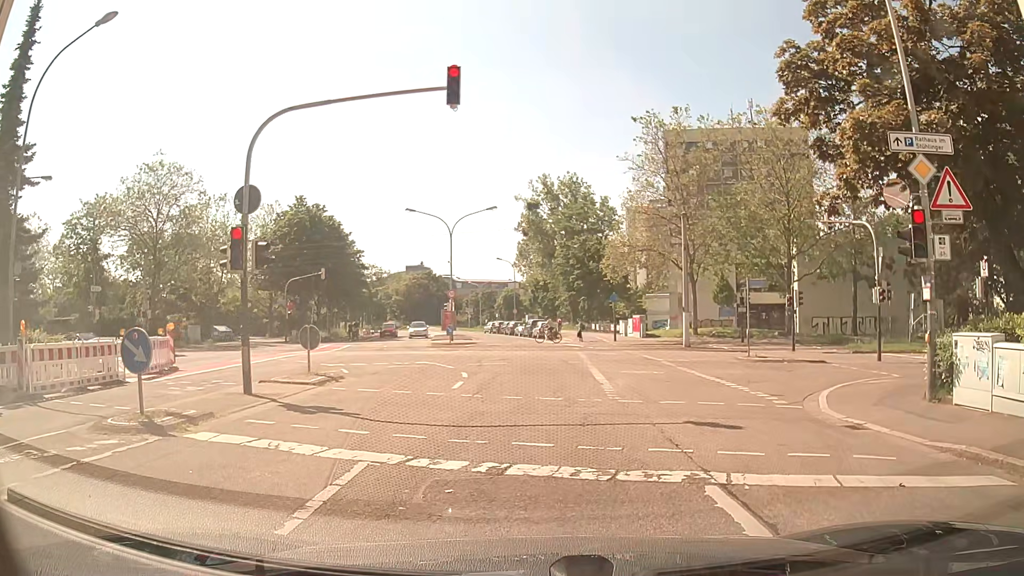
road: residential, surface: asphalt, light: Day
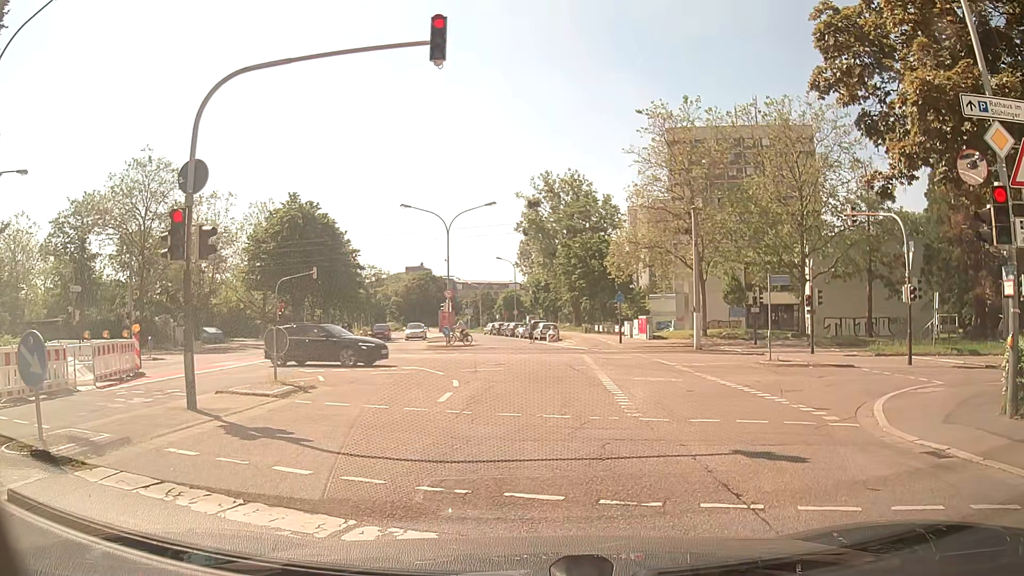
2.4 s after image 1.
(0.0, +2.2) m; -1°
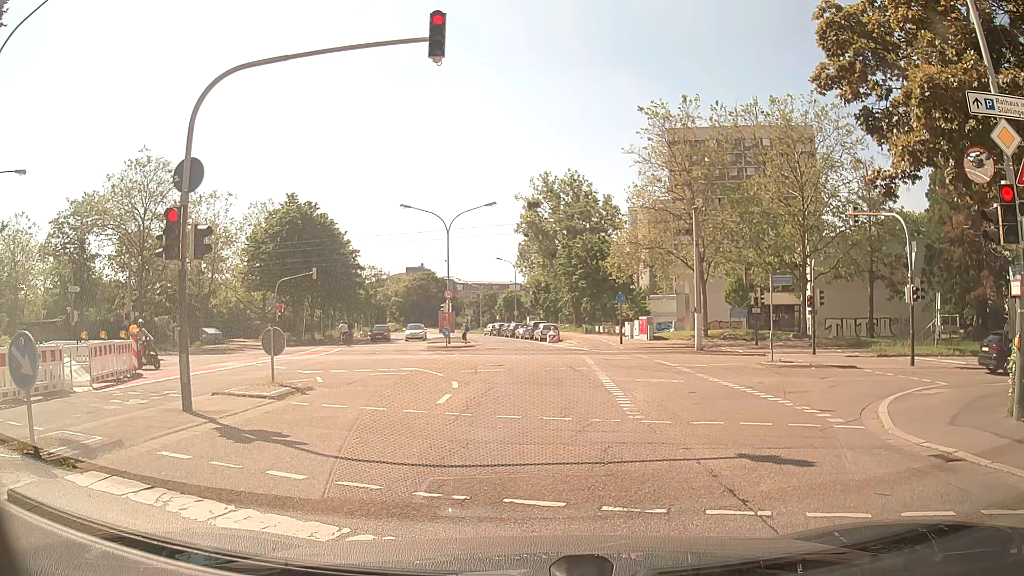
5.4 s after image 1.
(0.0, +0.3) m; 0°
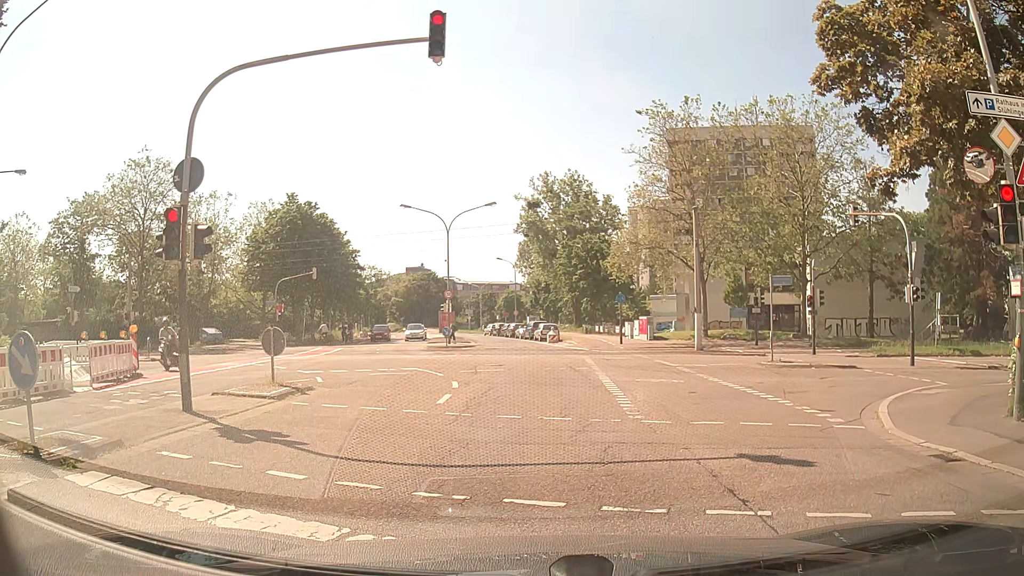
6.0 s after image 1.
(0.0, 0.0) m; 0°
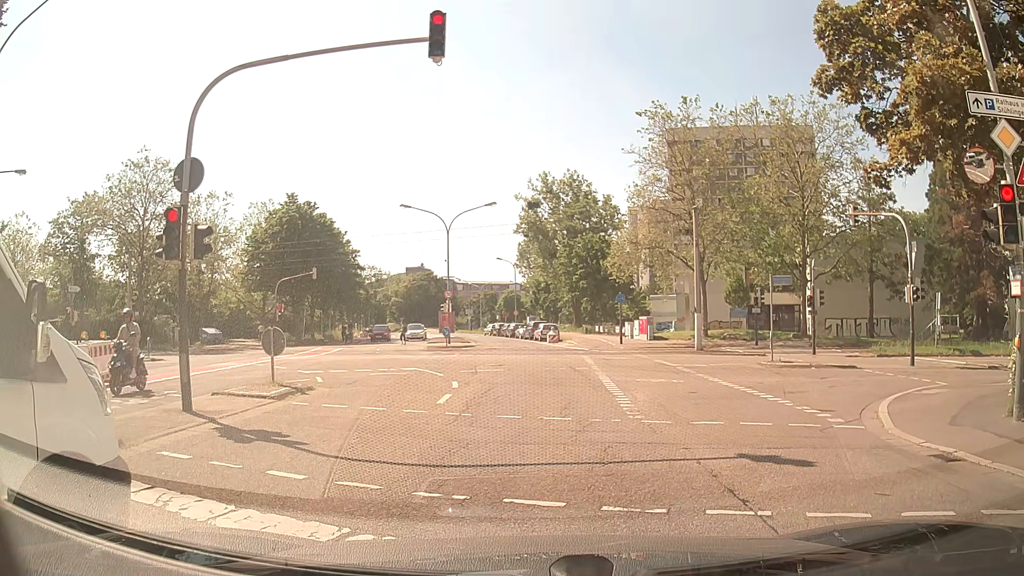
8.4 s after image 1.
(0.0, 0.0) m; 0°
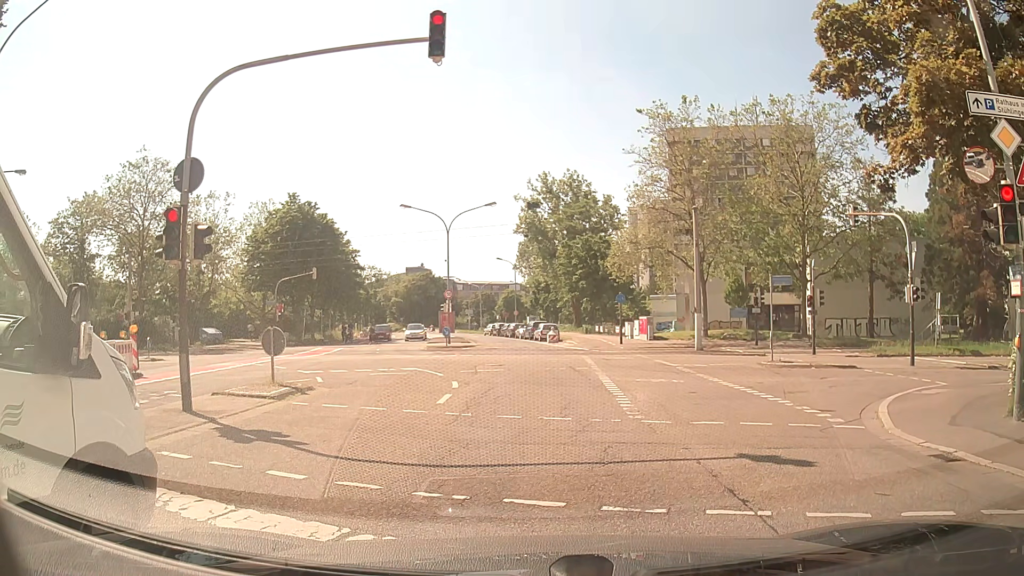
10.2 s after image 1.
(0.0, 0.0) m; 0°
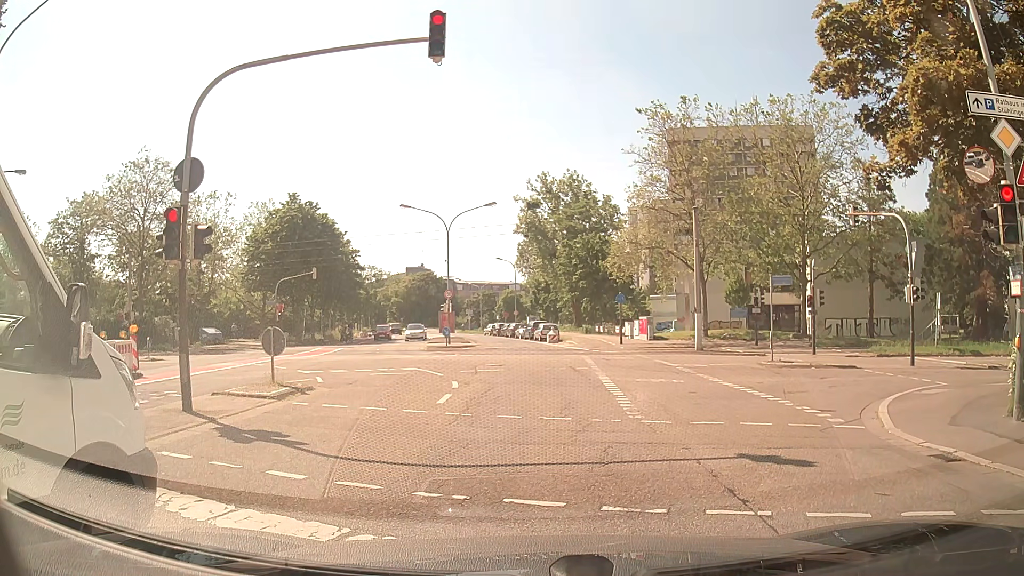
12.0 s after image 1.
(0.0, 0.0) m; 0°
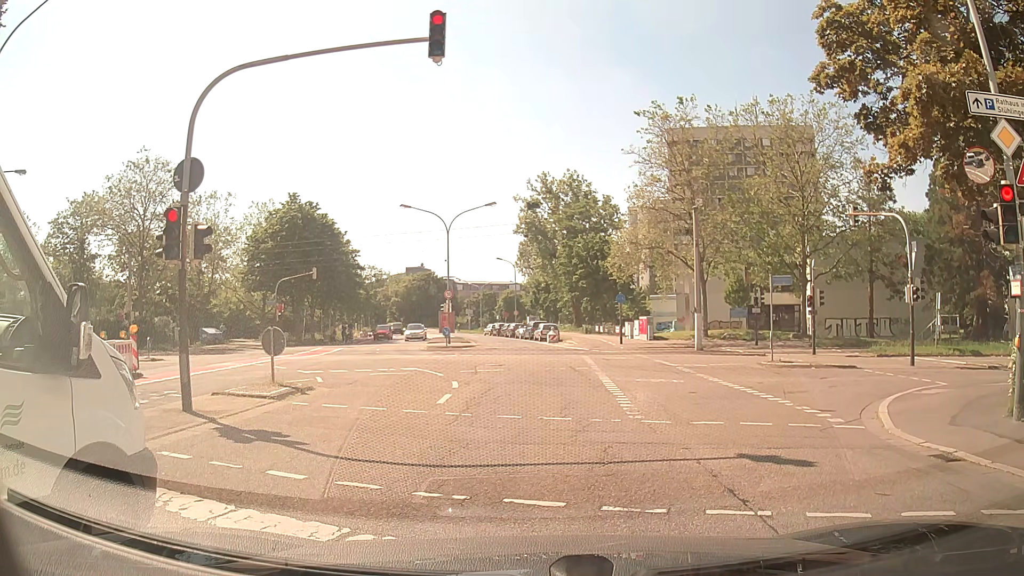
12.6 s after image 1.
(0.0, 0.0) m; 0°
